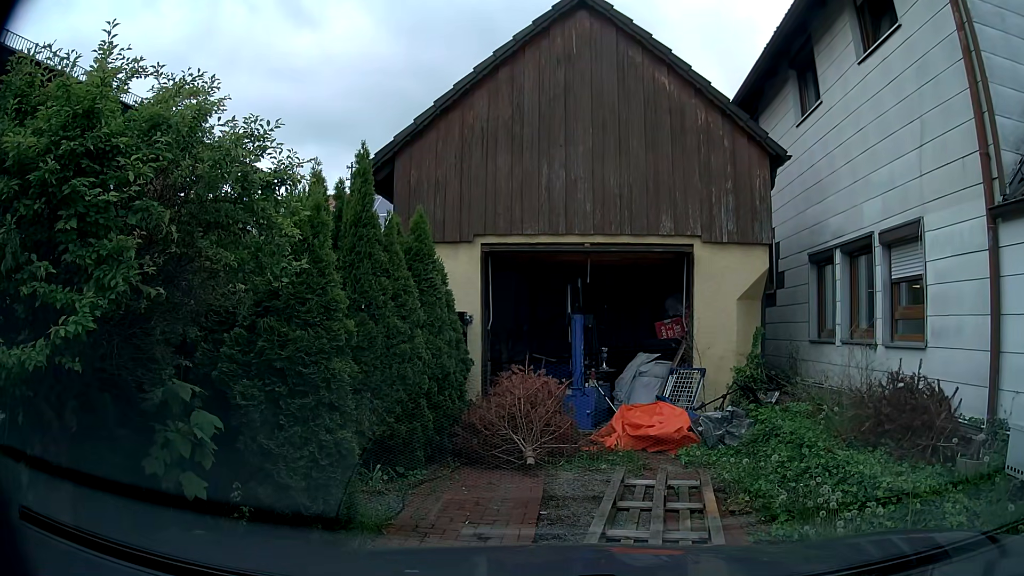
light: Day
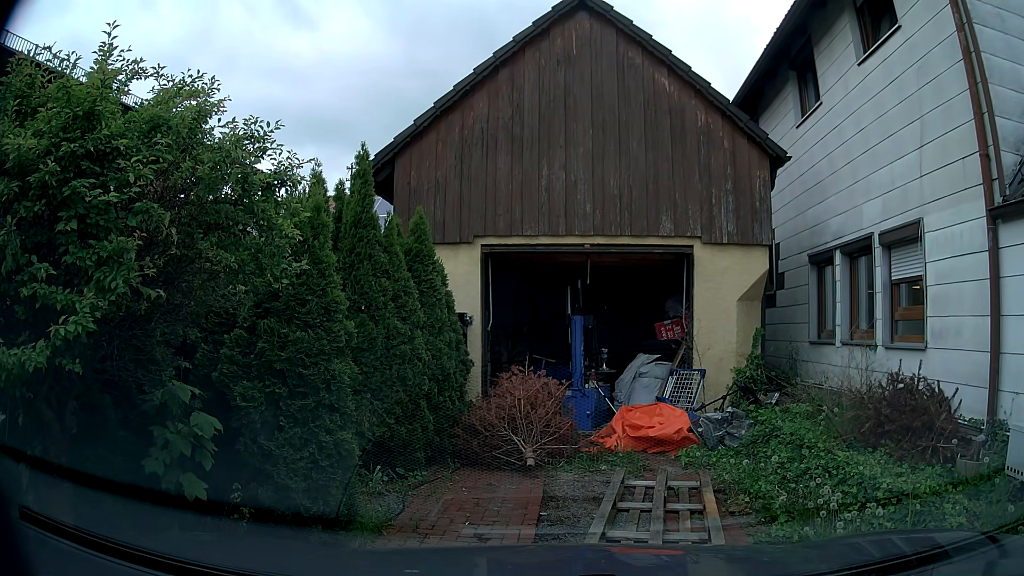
(0.0, 0.0) m; 0°
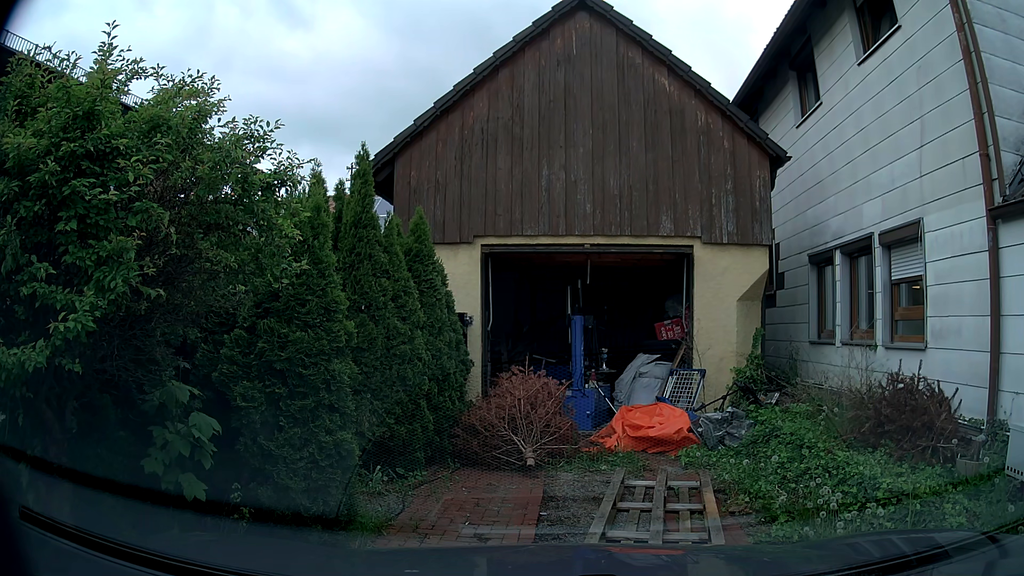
(0.0, 0.0) m; 0°
